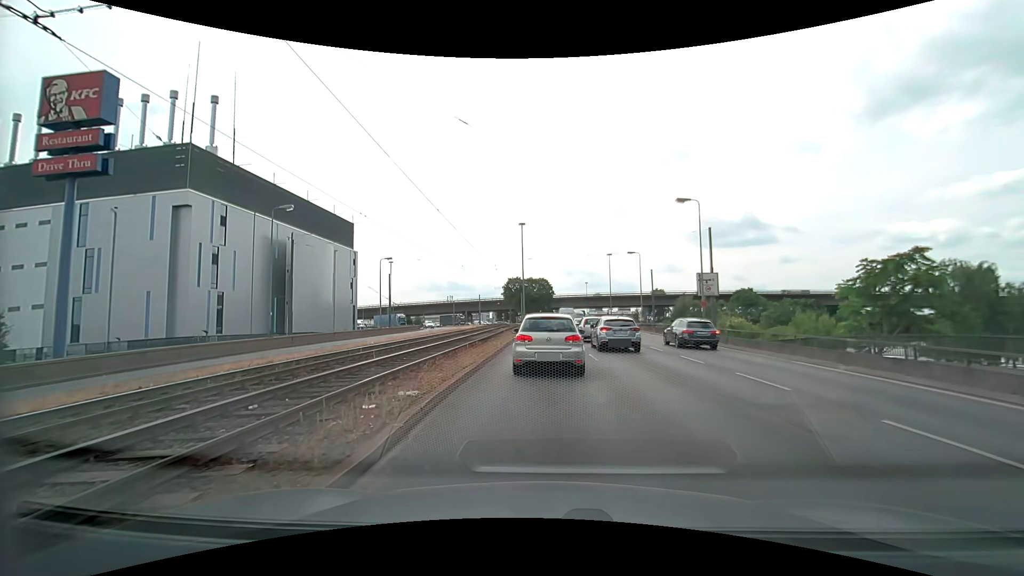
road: primary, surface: asphalt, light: Day
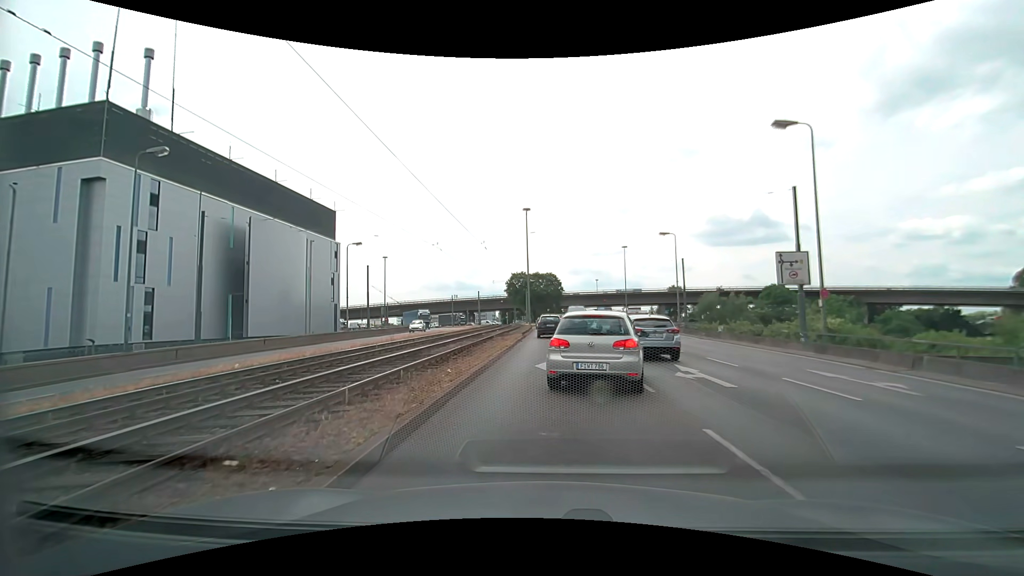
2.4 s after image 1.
(0.0, +13.2) m; -1°
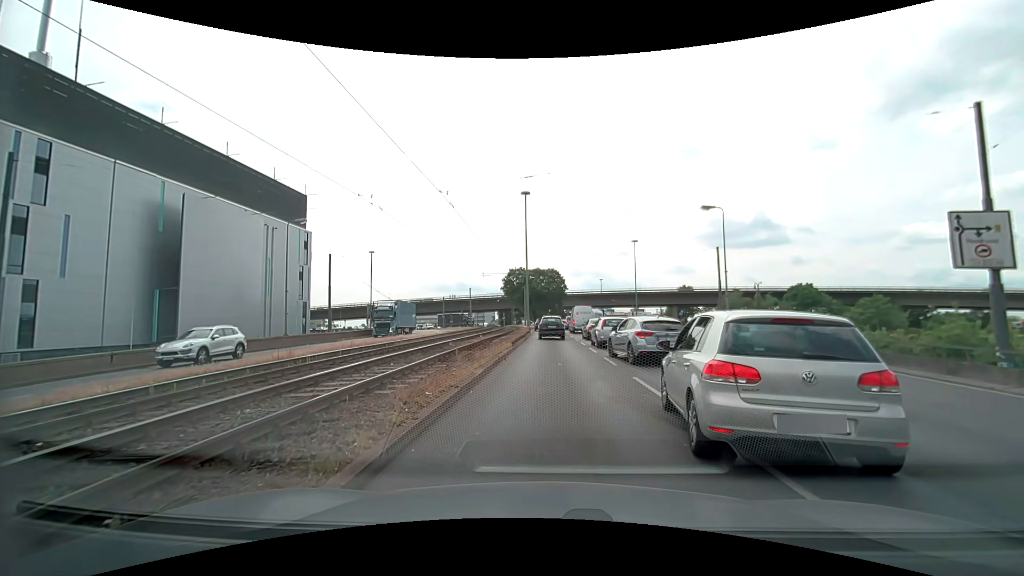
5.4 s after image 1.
(-0.1, +12.2) m; 0°
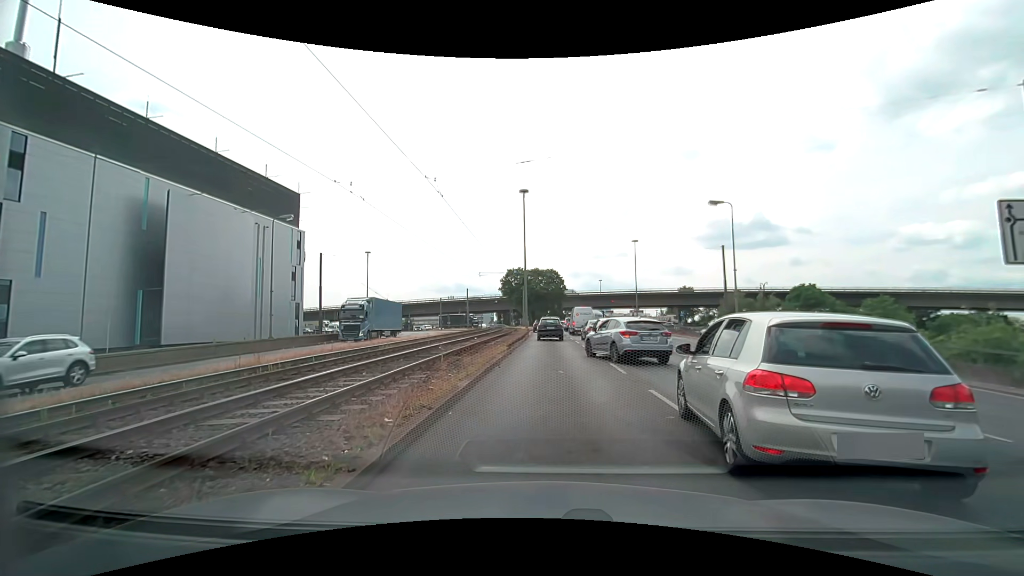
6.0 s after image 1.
(0.0, +2.0) m; +1°
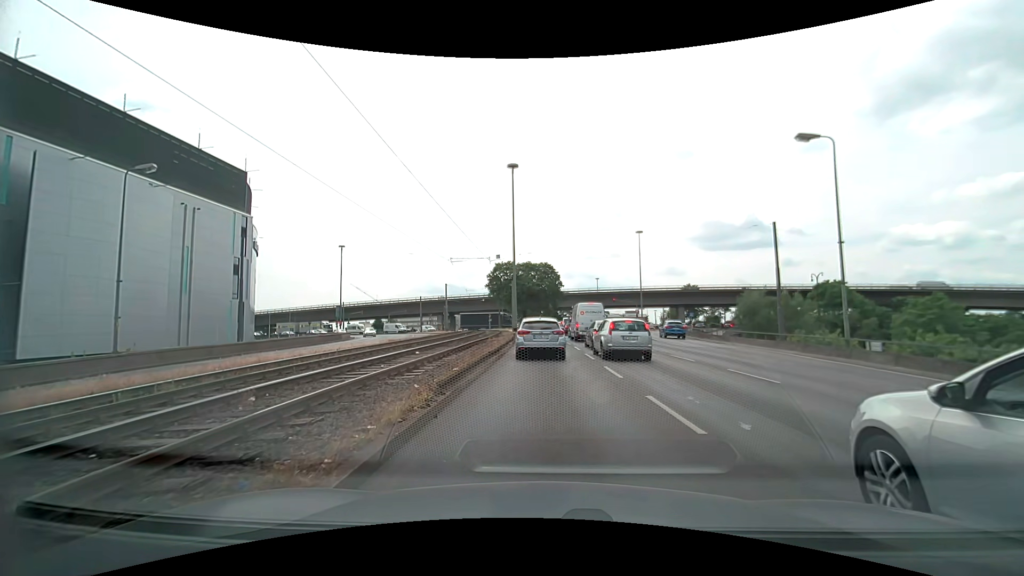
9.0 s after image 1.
(-0.1, +13.0) m; 0°
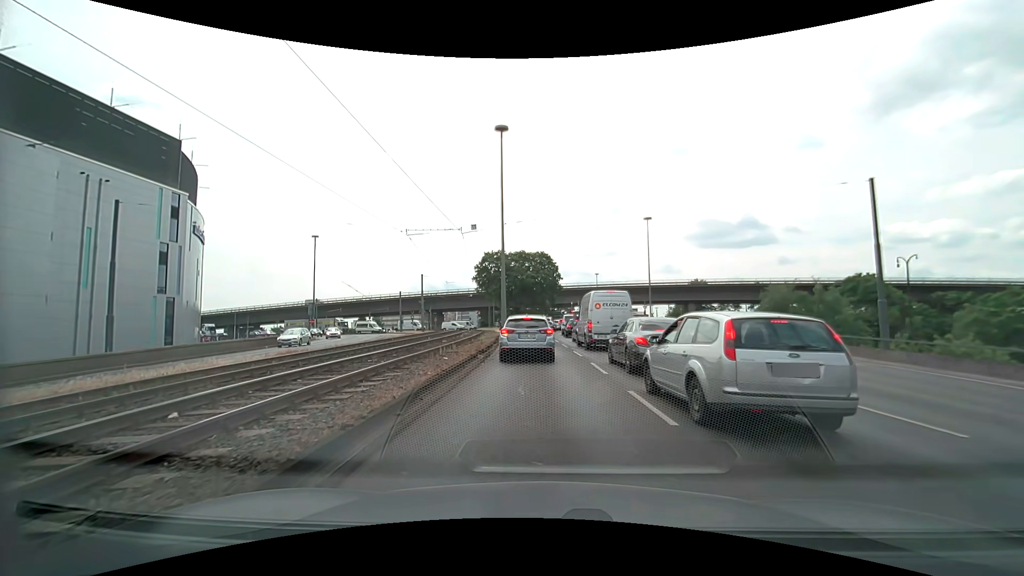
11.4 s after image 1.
(+0.1, +11.6) m; -1°
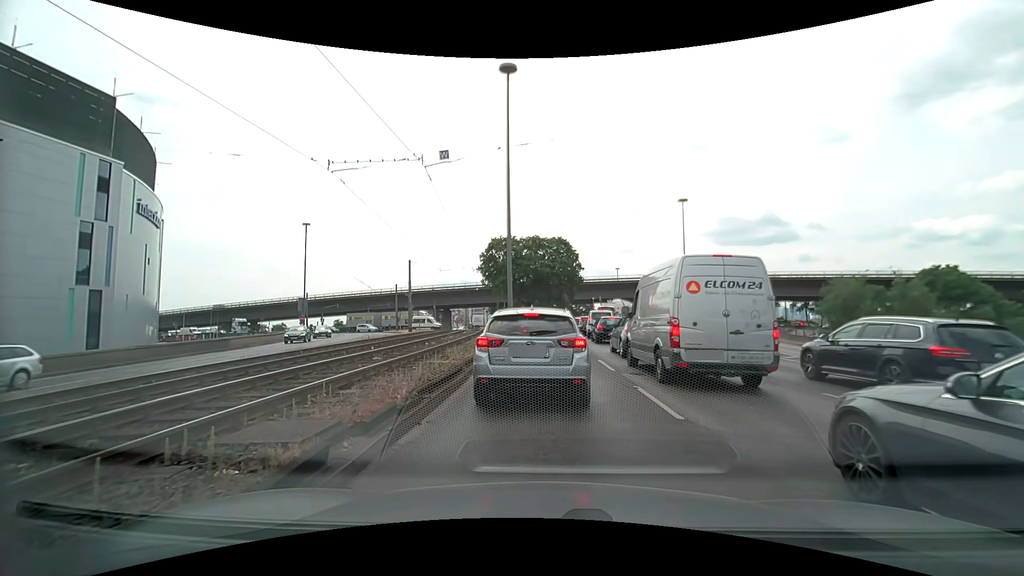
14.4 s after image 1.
(+0.2, +11.6) m; 0°
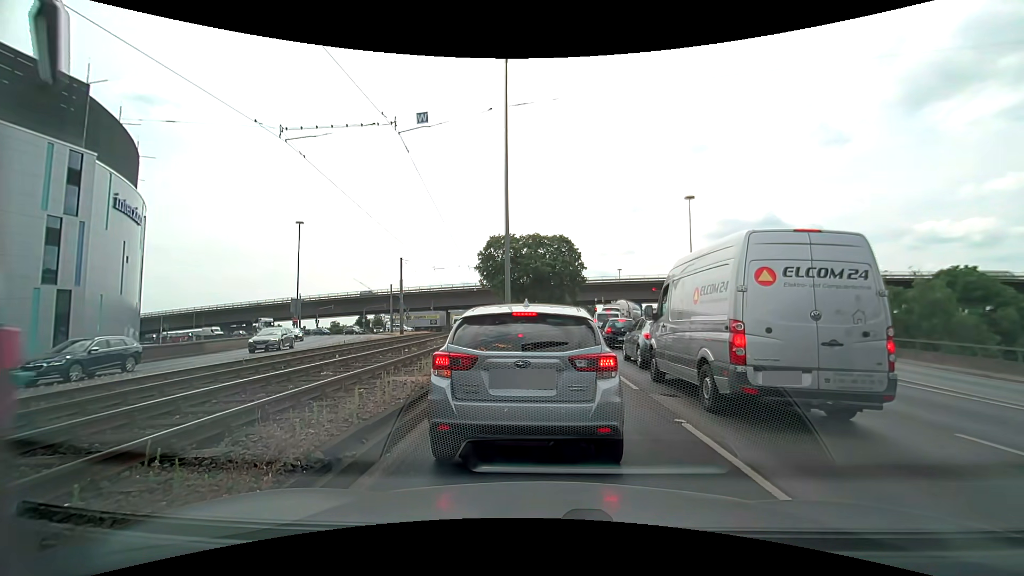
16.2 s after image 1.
(0.0, +2.7) m; 0°
